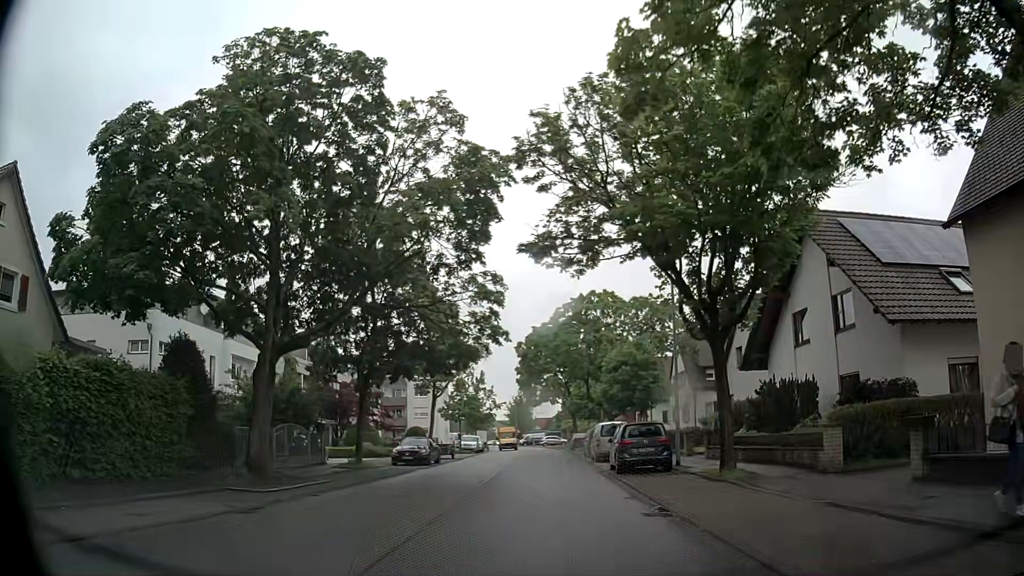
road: residential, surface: asphalt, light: Day
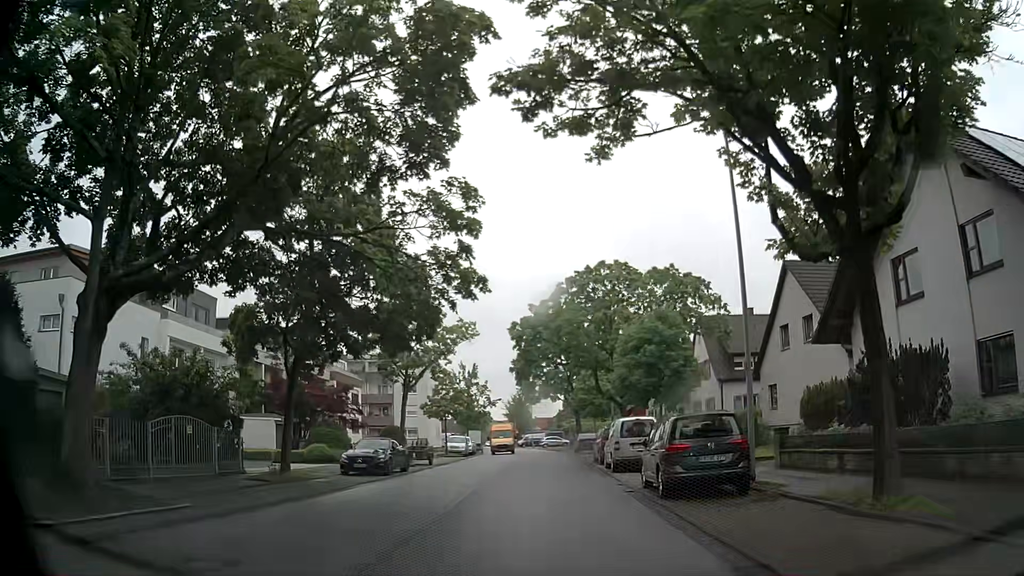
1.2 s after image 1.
(-0.1, +8.4) m; 0°
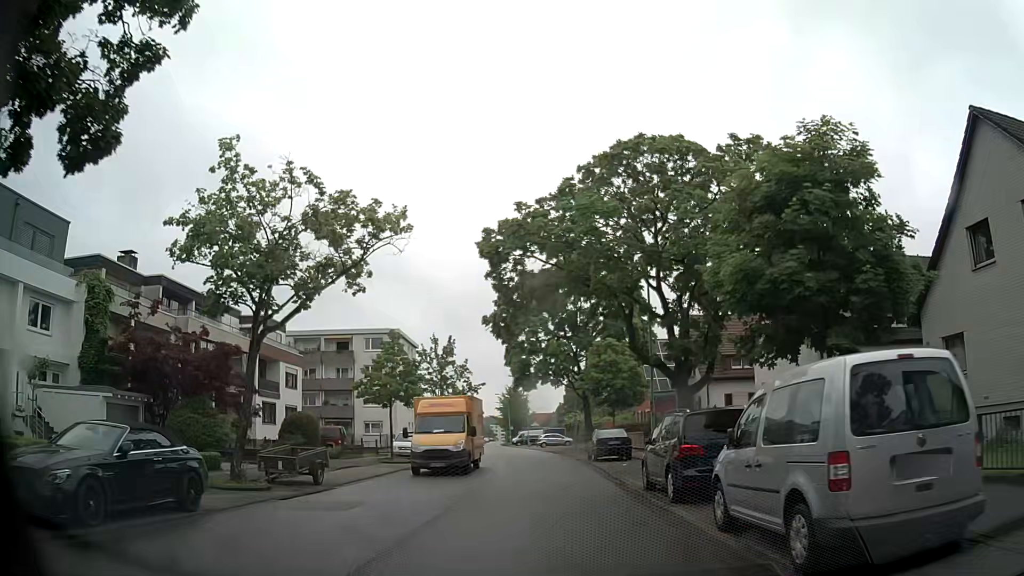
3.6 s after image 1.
(-0.4, +17.3) m; 0°
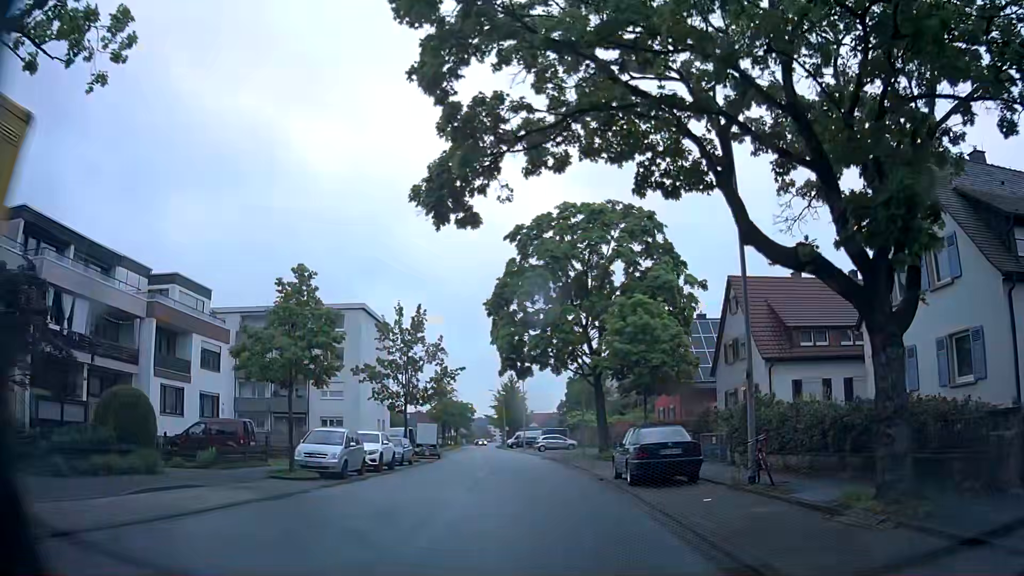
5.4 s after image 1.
(-0.4, +13.2) m; -3°
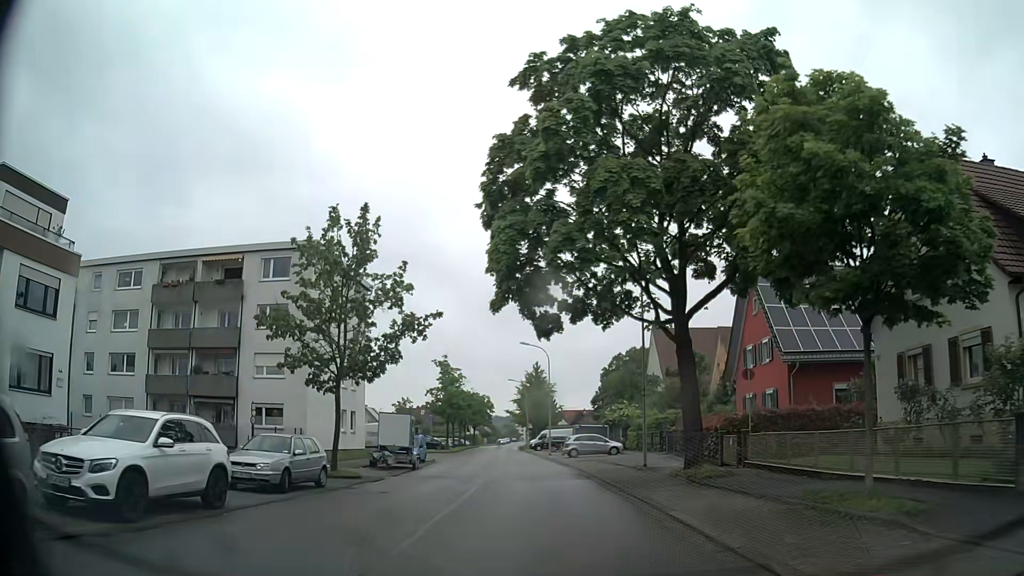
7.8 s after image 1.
(0.0, +17.8) m; -2°
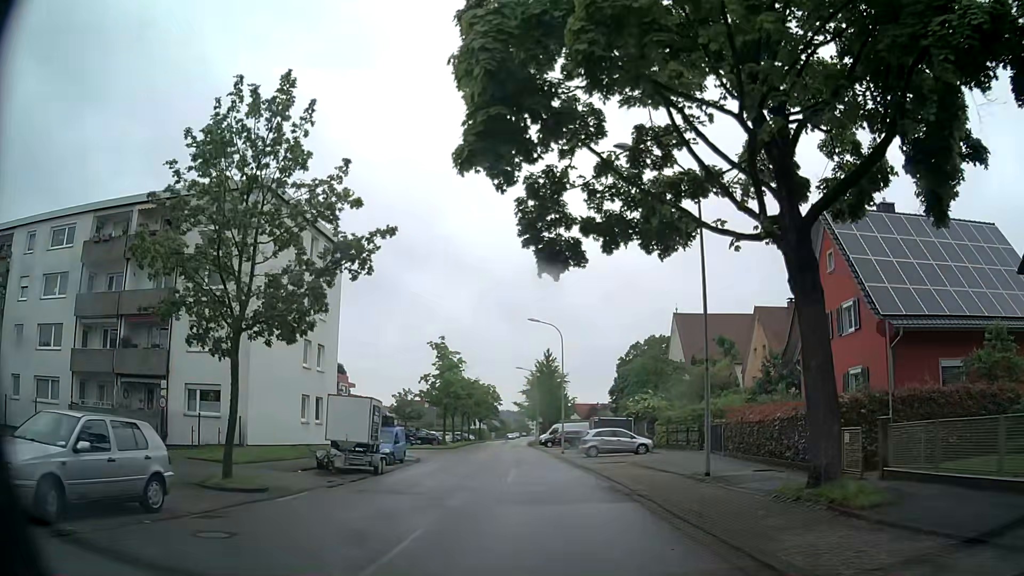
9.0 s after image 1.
(0.0, +9.0) m; -1°
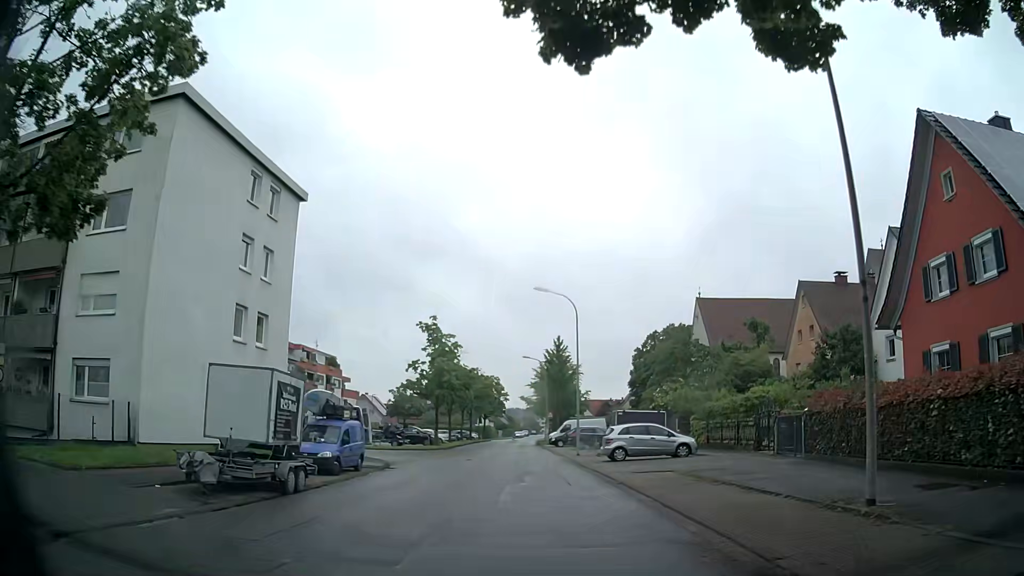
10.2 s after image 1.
(0.0, +9.1) m; 0°
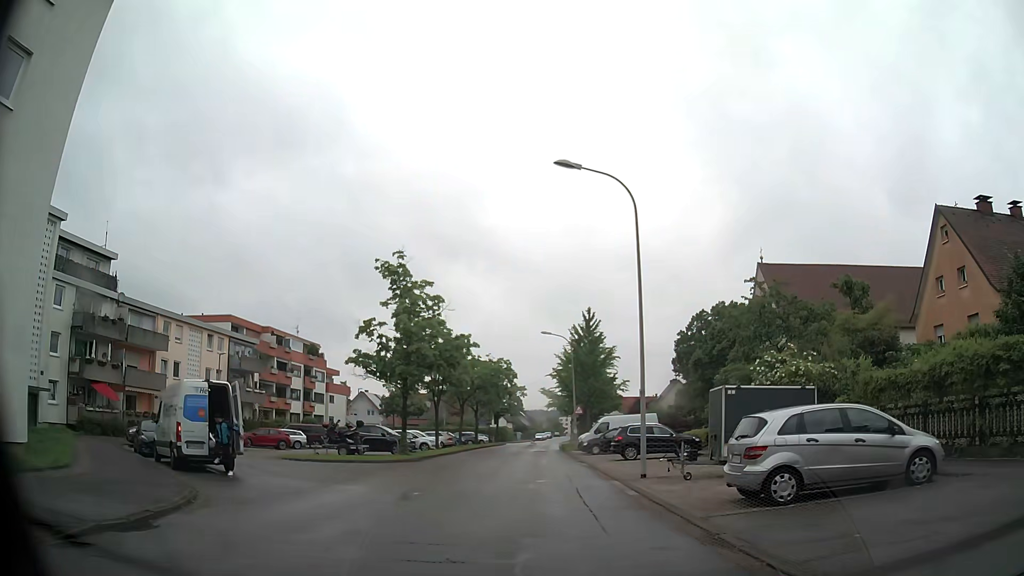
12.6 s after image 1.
(-0.4, +18.1) m; -3°
(0, +10) (0, +20) (0, +30) (0, +40) (+1, +50) (+1, +60) (+1, +70) (+2, +80) (+2, +90) (+2, +100) m
